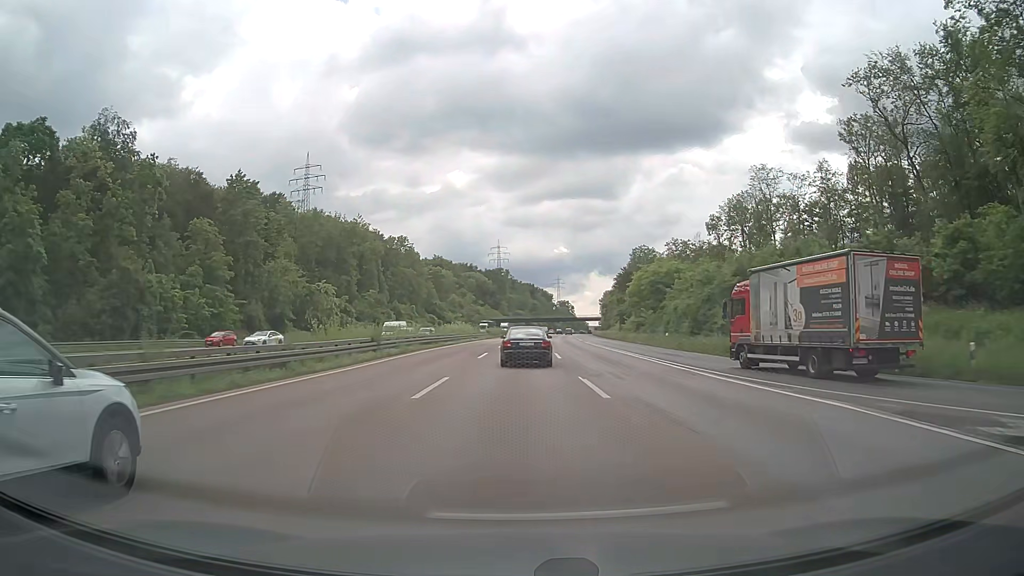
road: motorway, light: Day
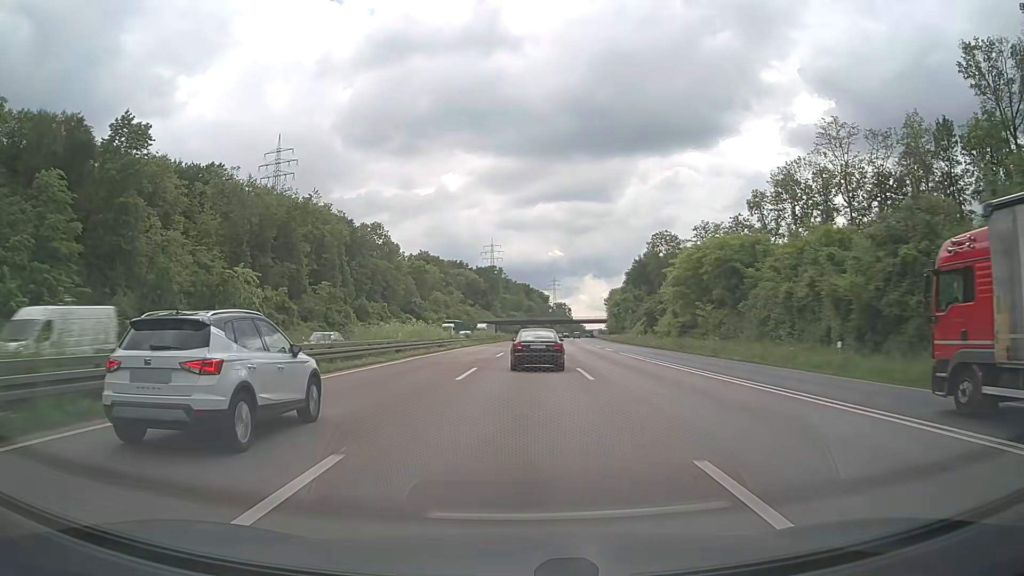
(+0.2, +30.4) m; +1°
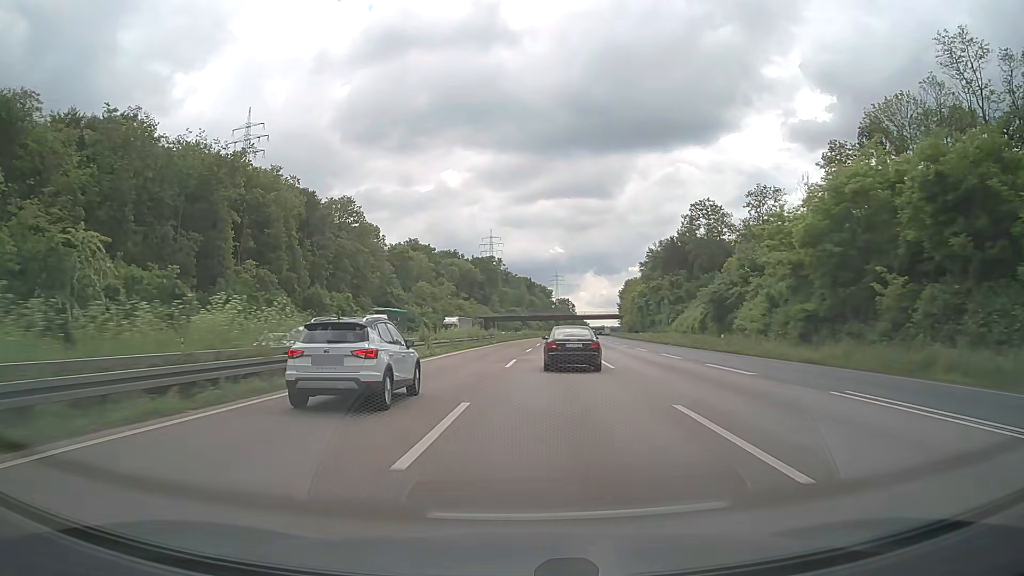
(-0.1, +31.2) m; 0°
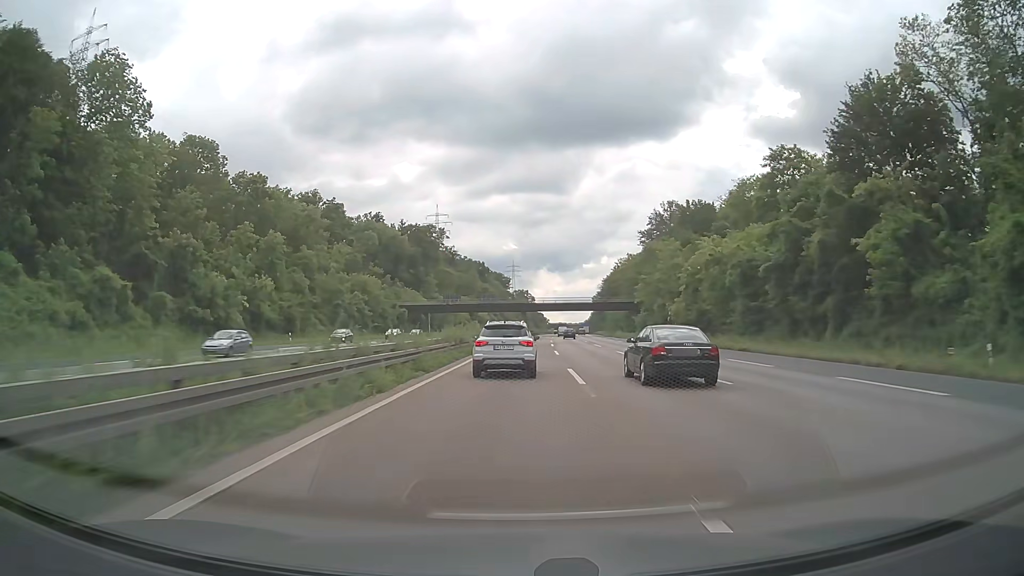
(+1.6, +79.9) m; +4°
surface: asphalt
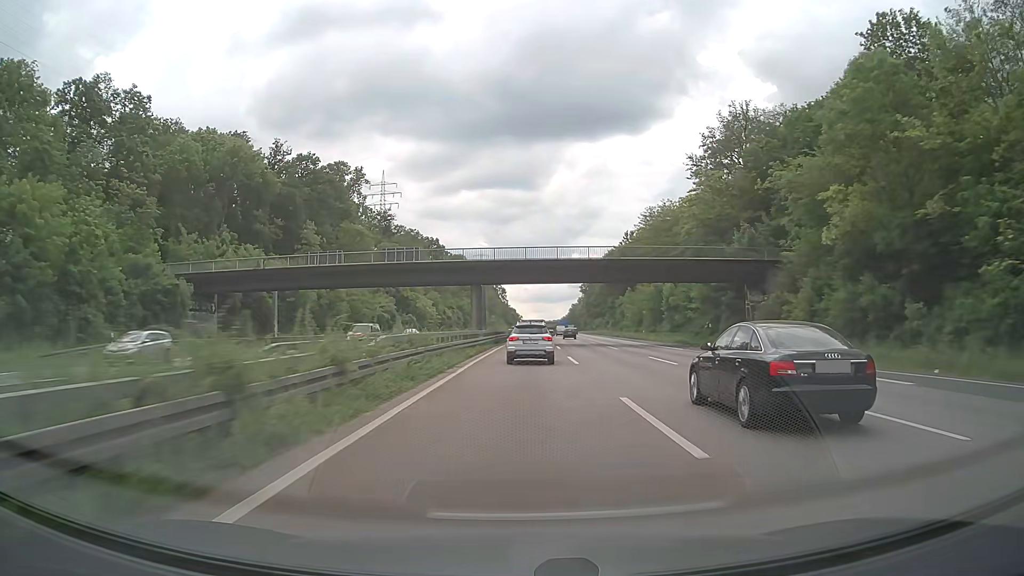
(+2.3, +82.2) m; +2°
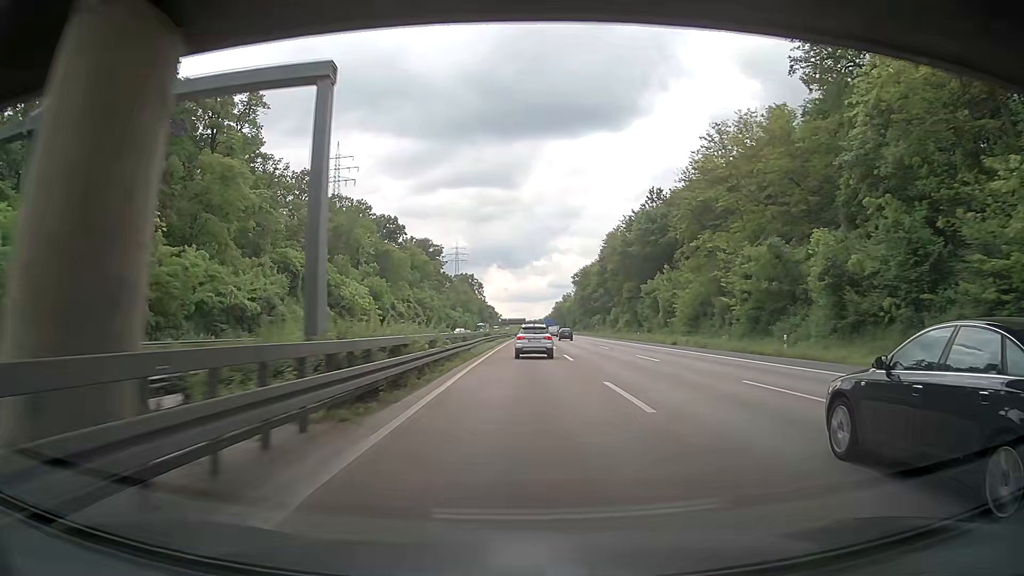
(+0.7, +50.2) m; +2°
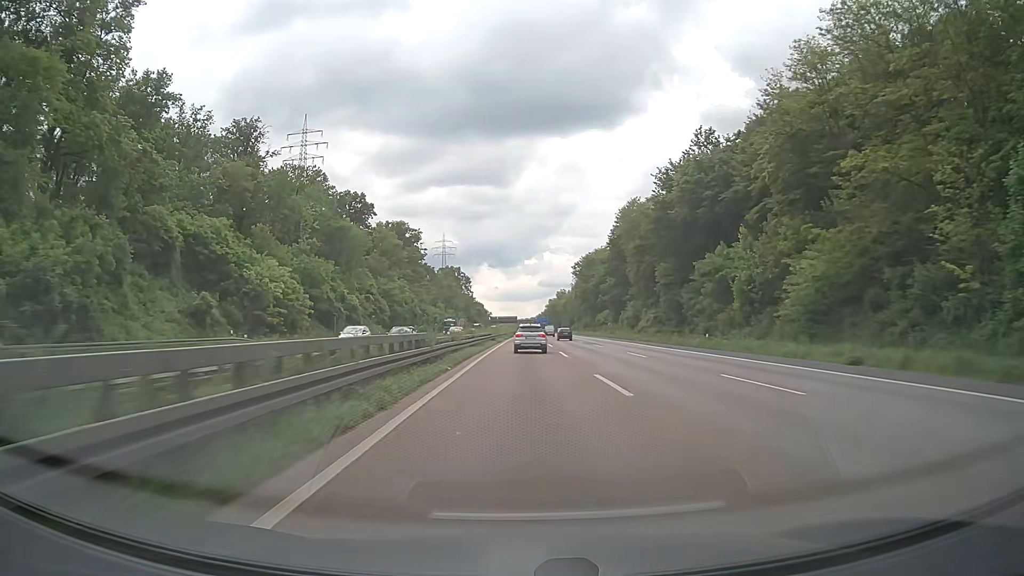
(+0.2, +33.9) m; +1°
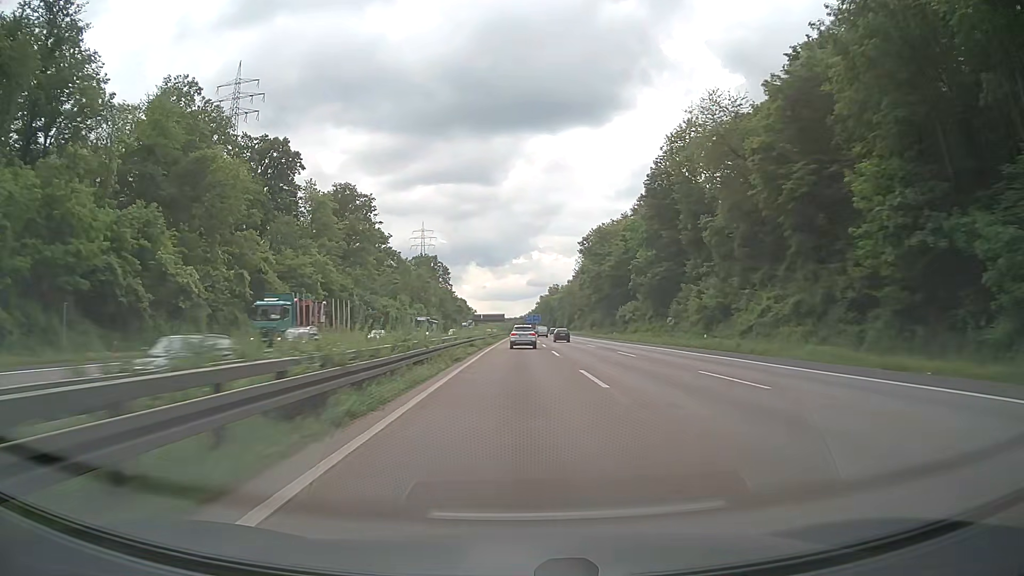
(+0.4, +52.3) m; +1°
(0, +10) (0, +20) (0, +30) (0, +40) (0, +50) (0, +60) (0, +70) (+1, +80) (+1, +90) (+1, +100) m
